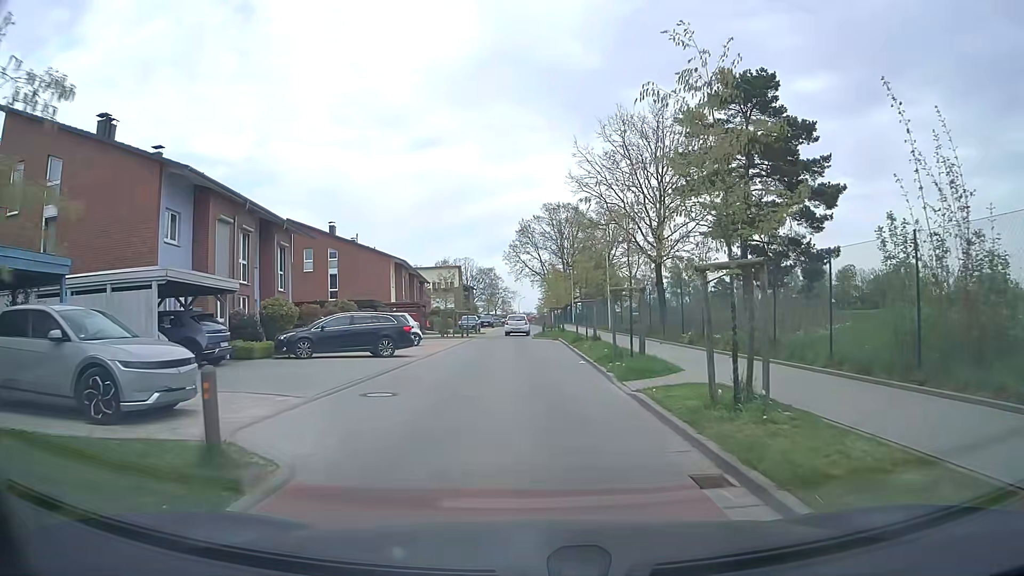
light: Day
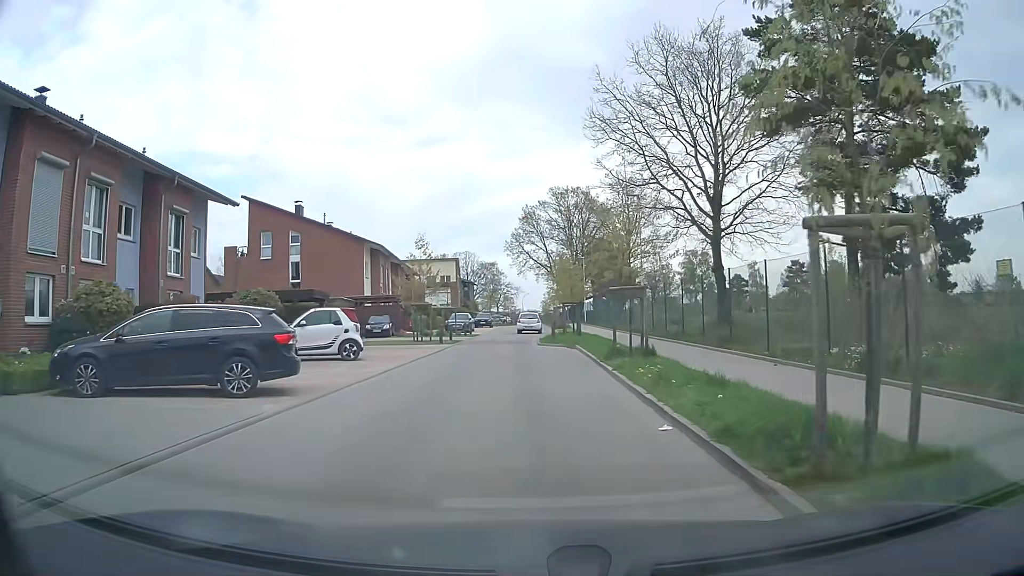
(0.0, +11.9) m; 0°
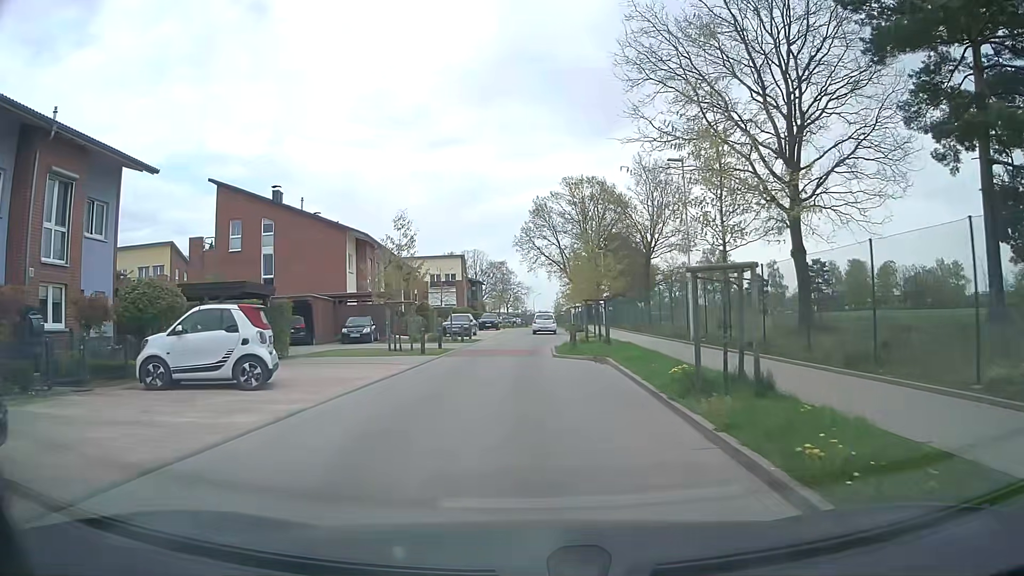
(0.0, +7.8) m; -1°
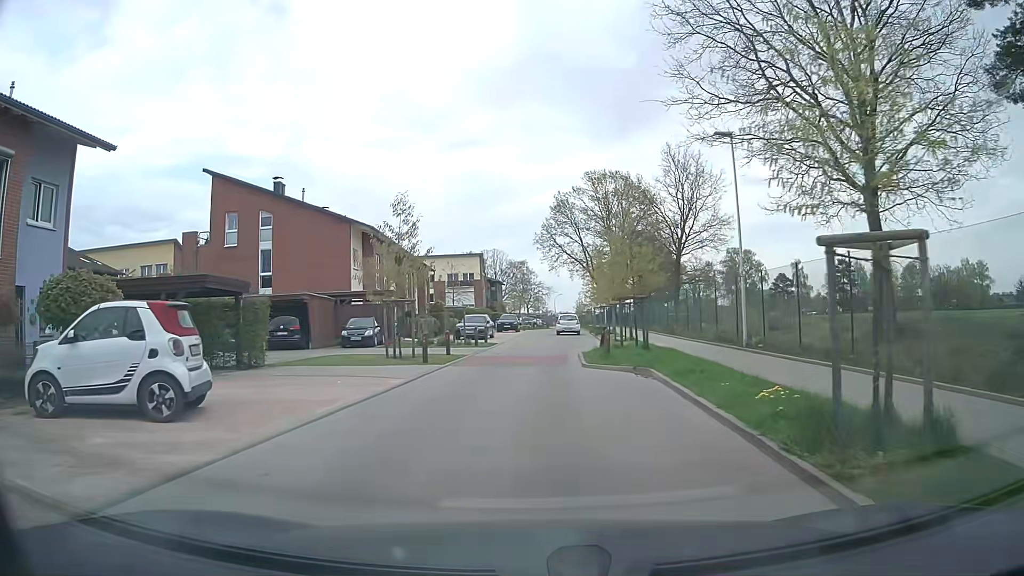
(-0.1, +3.9) m; -2°
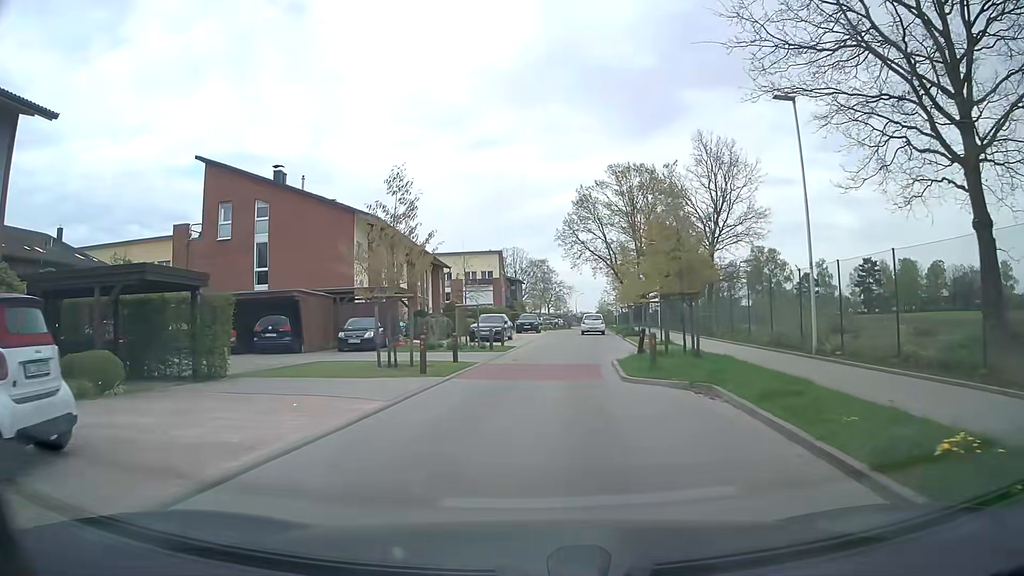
(0.0, +3.9) m; -1°
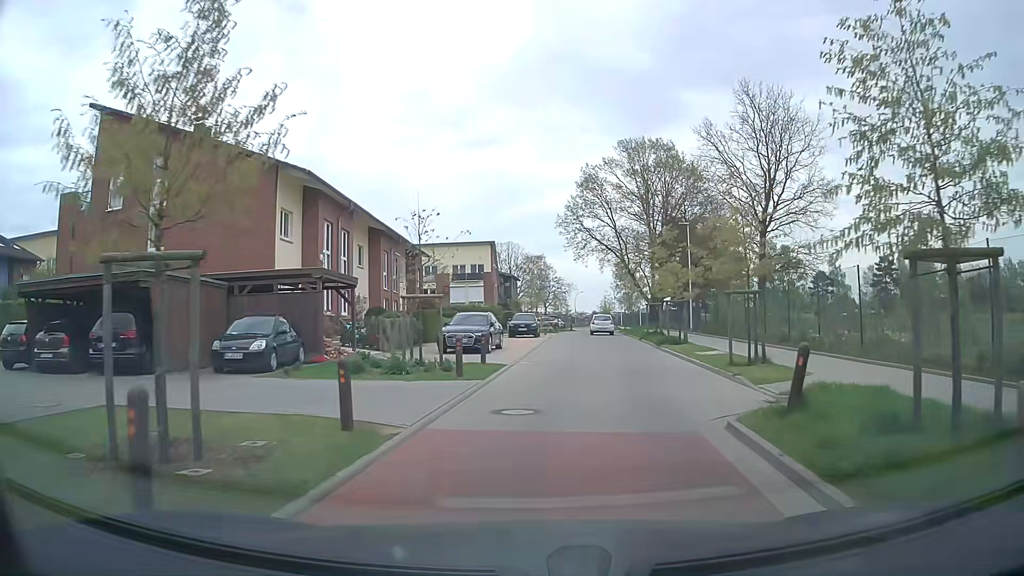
(-0.2, +11.5) m; +1°
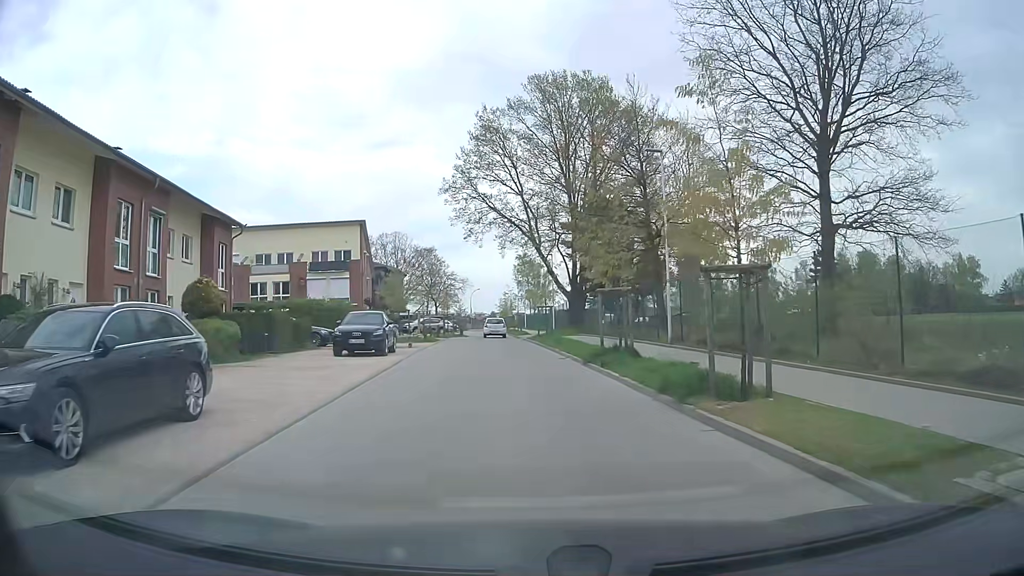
(+1.2, +19.2) m; +8°
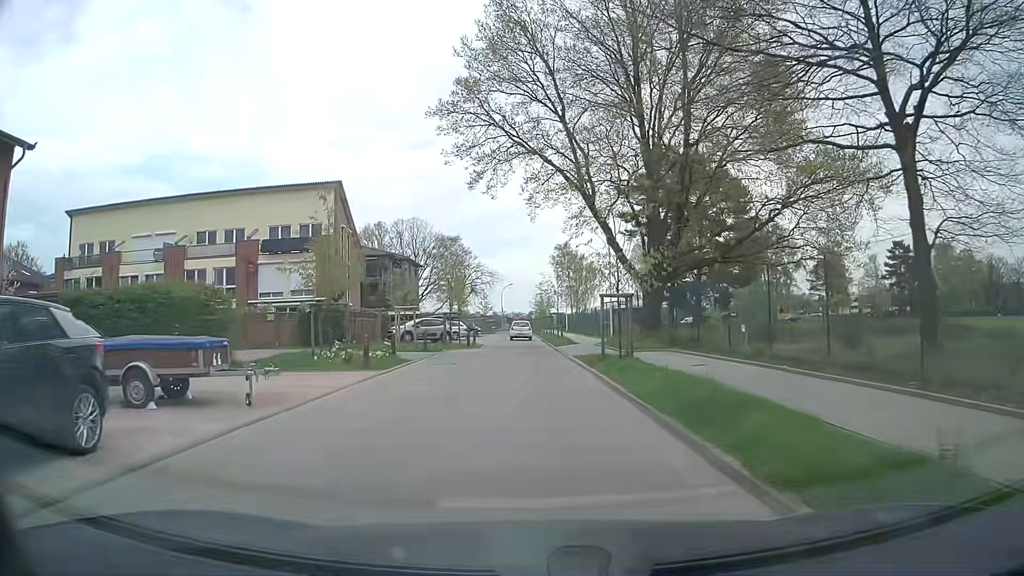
(-0.5, +19.7) m; -4°
(0, +10) (0, +20) (0, +30) (-1, +40) (-1, +50) (-1, +60) (-2, +70) (-2, +80) (-2, +90) (-2, +100) m
